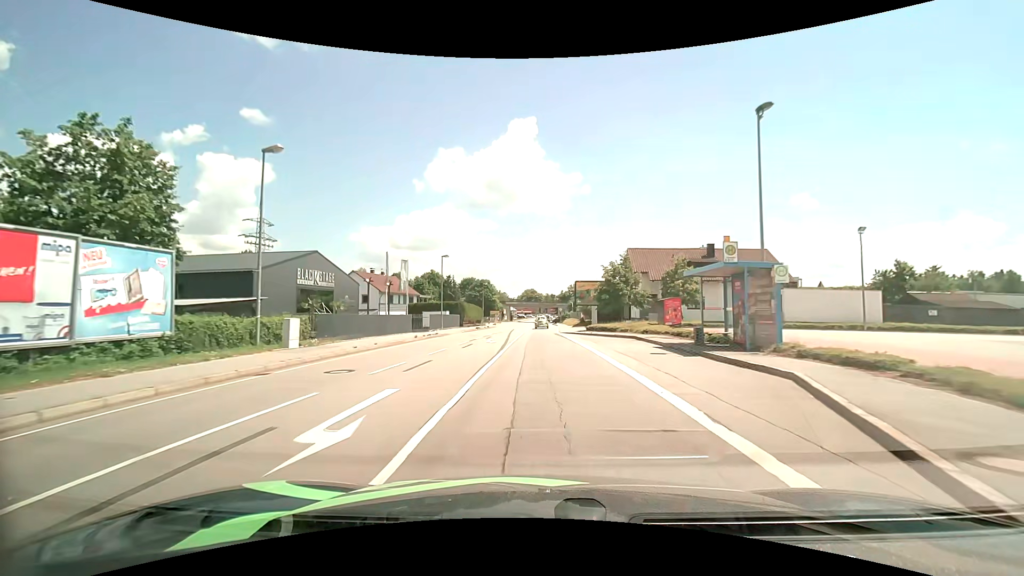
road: primary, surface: asphalt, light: Day
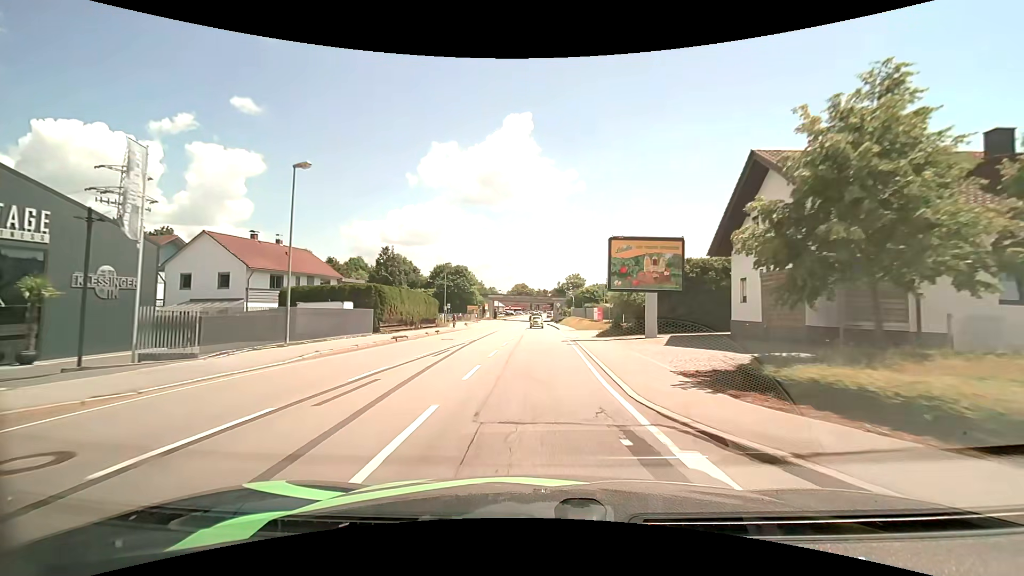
(-0.1, +31.8) m; +1°
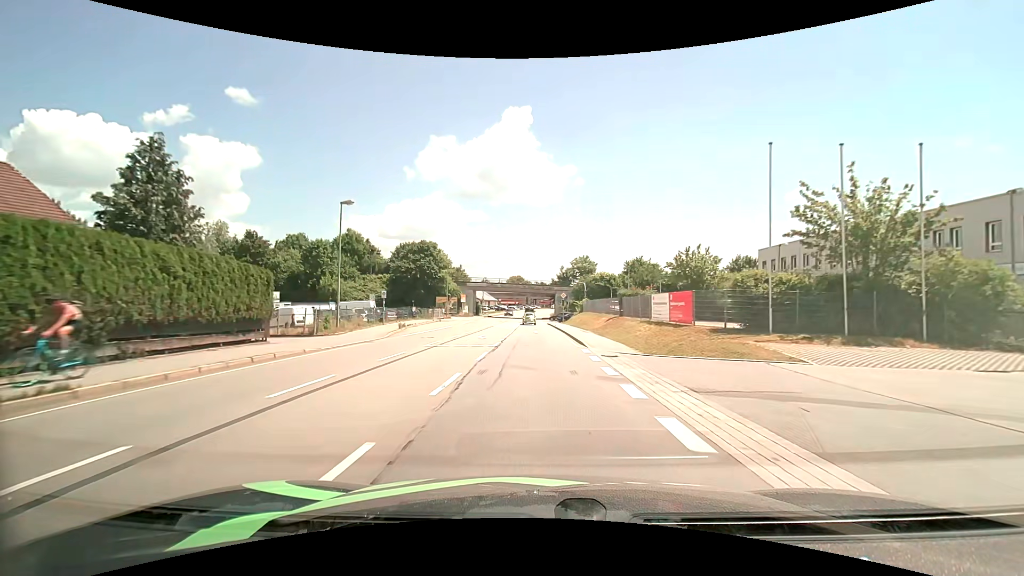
(0.0, +32.1) m; 0°
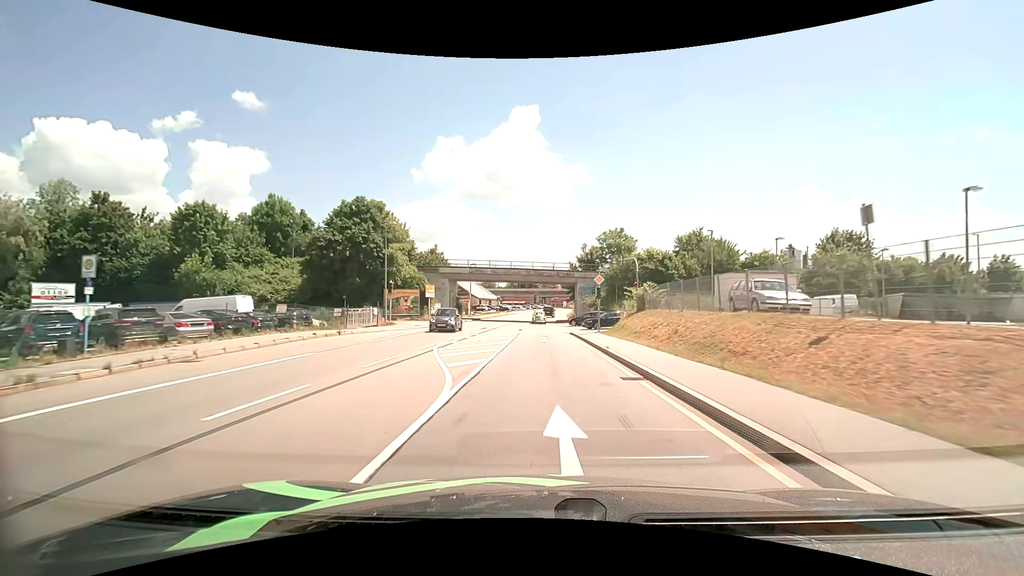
(-0.4, +32.3) m; -1°
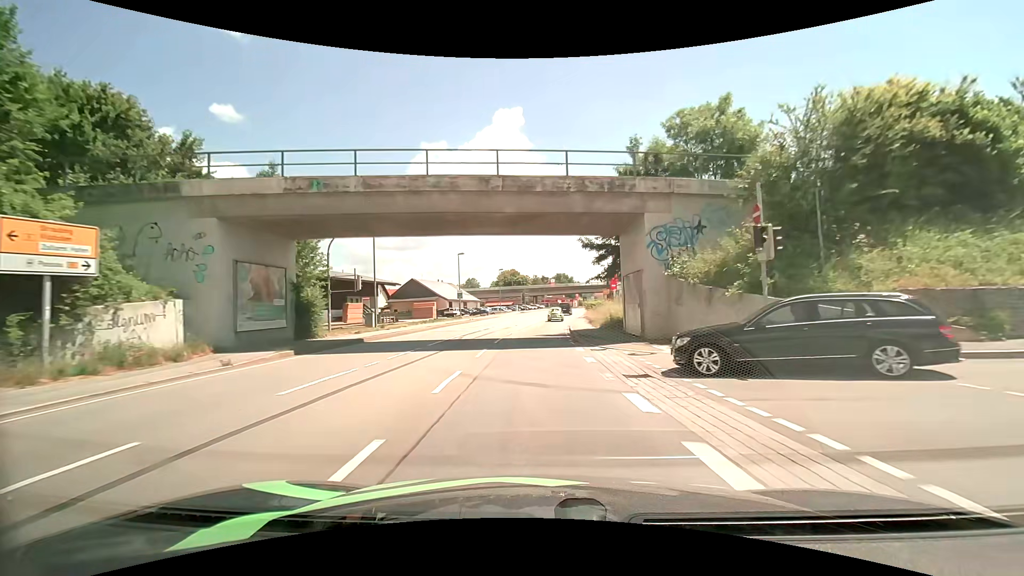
(+0.3, +41.2) m; +1°
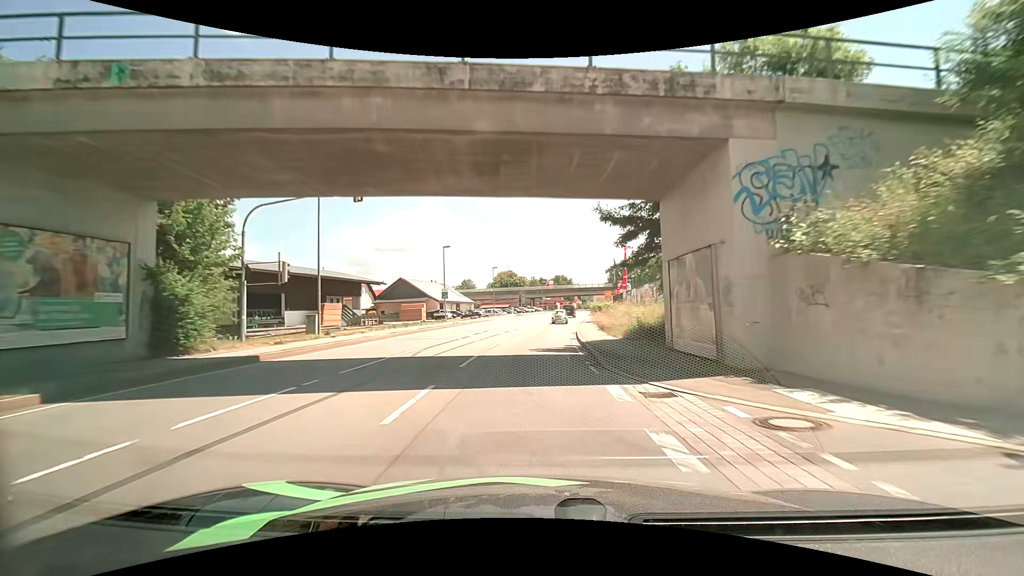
(0.0, +8.4) m; 0°
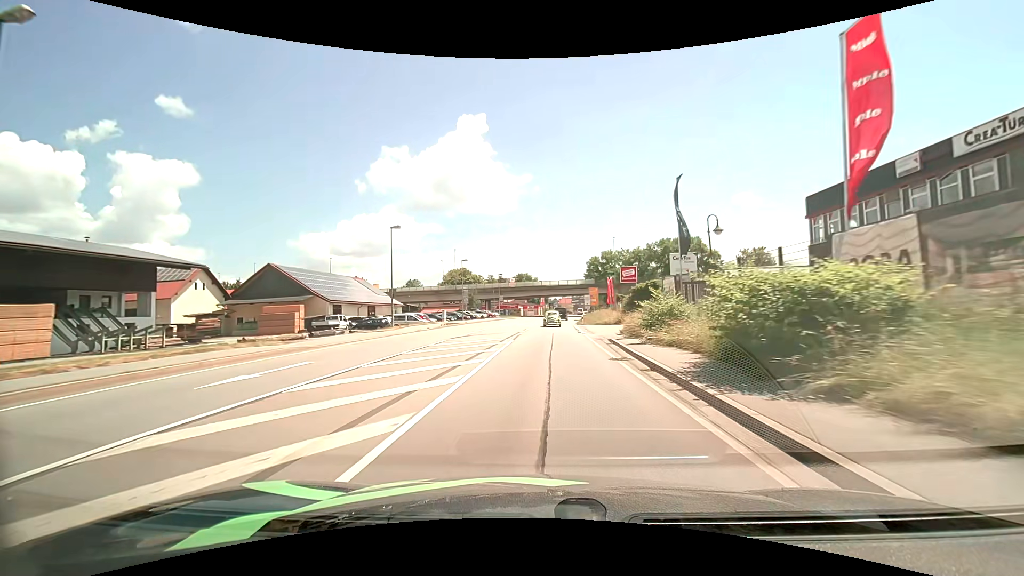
(+1.1, +41.8) m; +4°
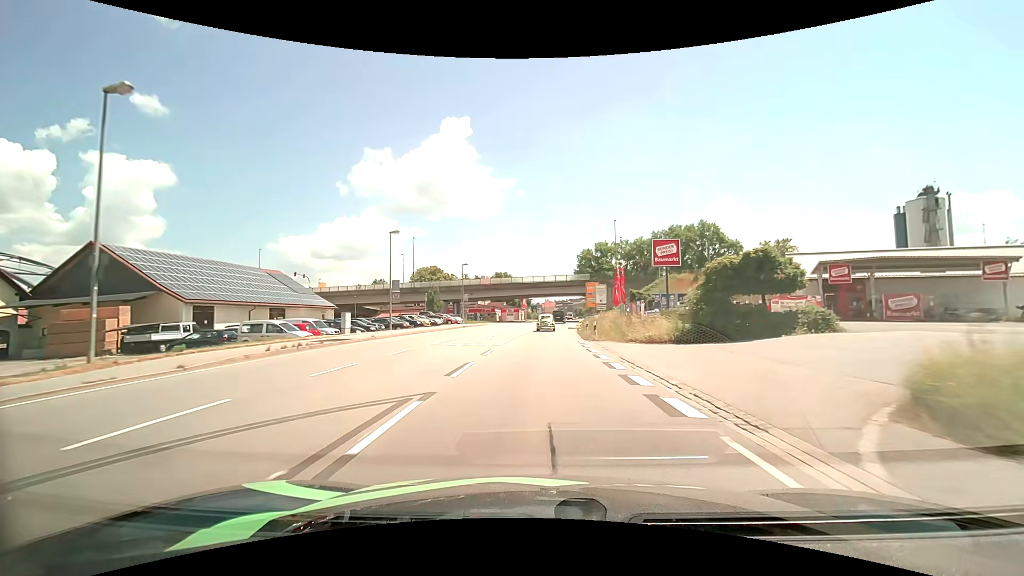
(+0.6, +25.0) m; +2°
(0, +10) (0, +20) (0, +30) (+1, +40) (+1, +50) (+2, +60) (+2, +70) (+3, +80) (+4, +90) (+5, +100) m
